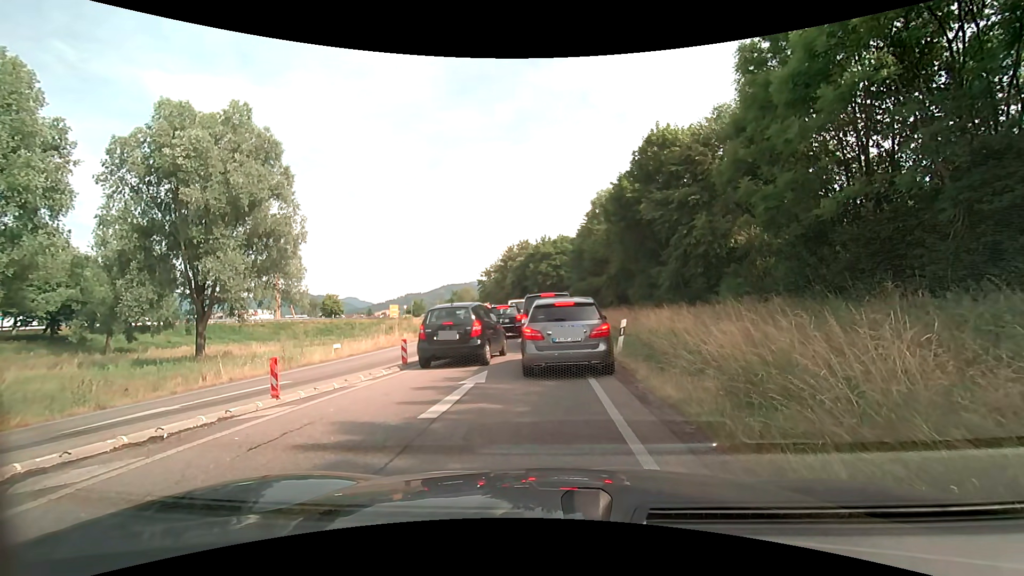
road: trunk_link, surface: asphalt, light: Day
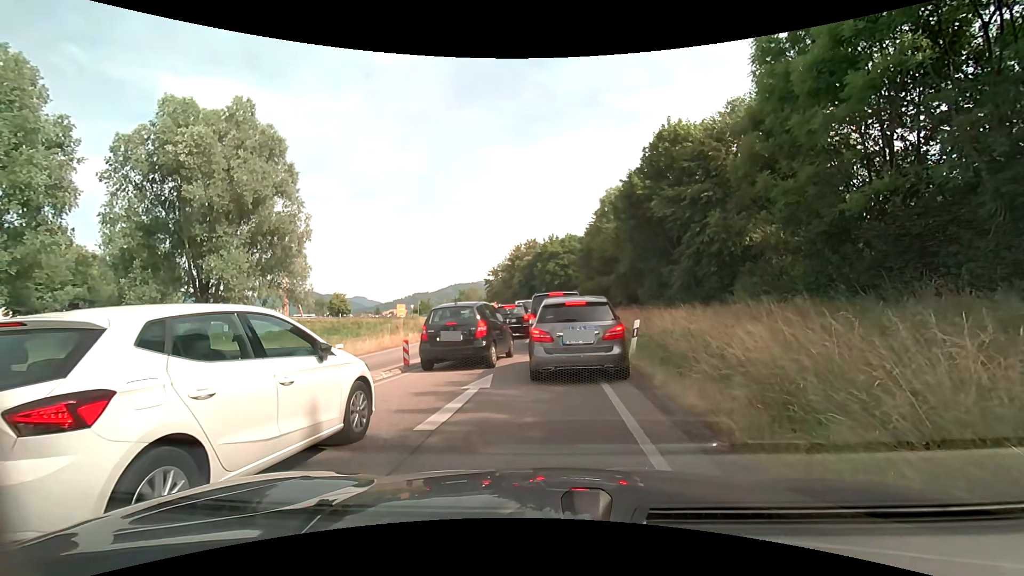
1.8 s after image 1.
(0.0, +0.6) m; 0°
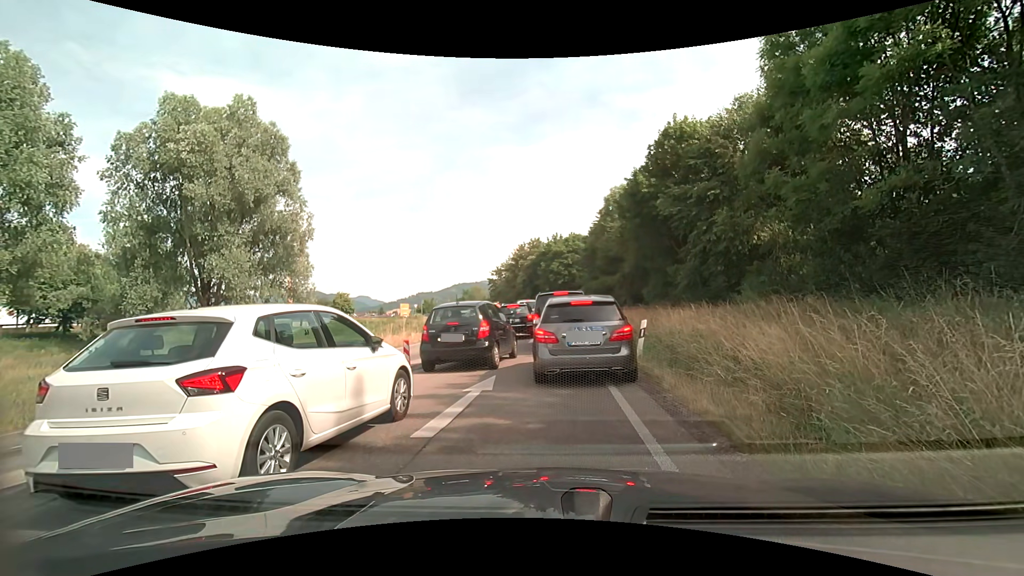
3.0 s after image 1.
(0.0, +0.3) m; 0°
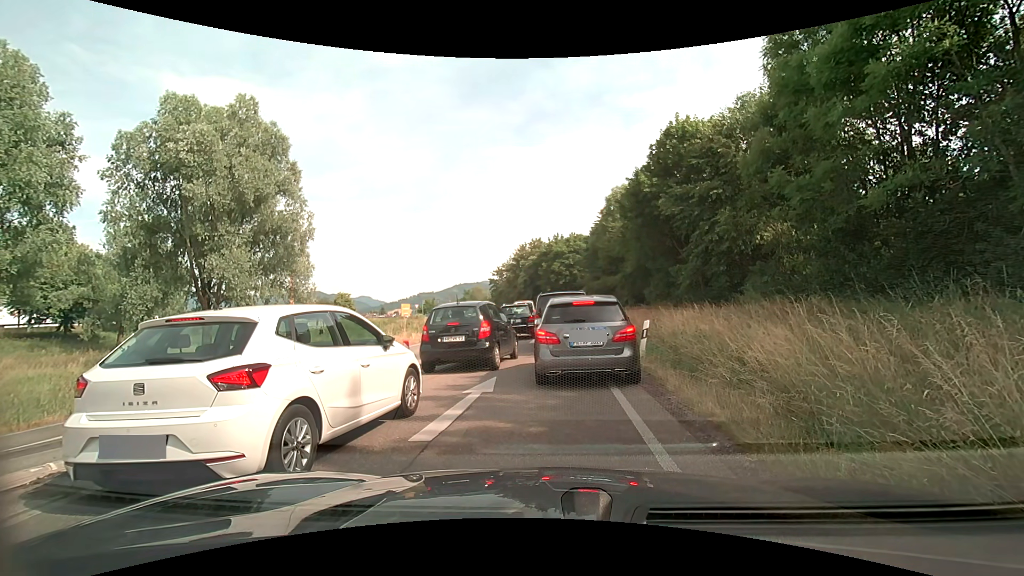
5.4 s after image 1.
(0.0, +0.2) m; 0°
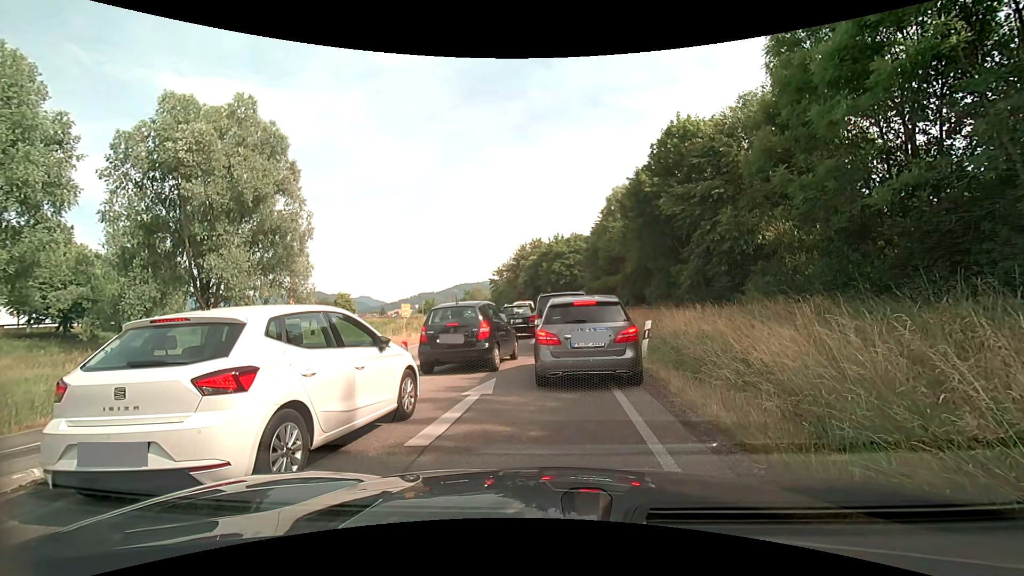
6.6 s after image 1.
(0.0, +0.1) m; 0°
